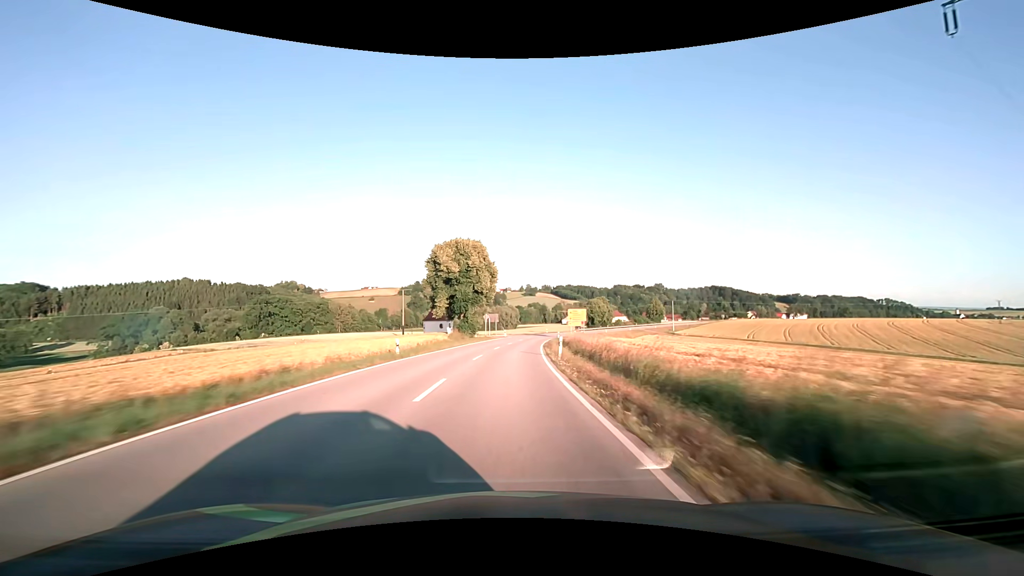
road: secondary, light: Day
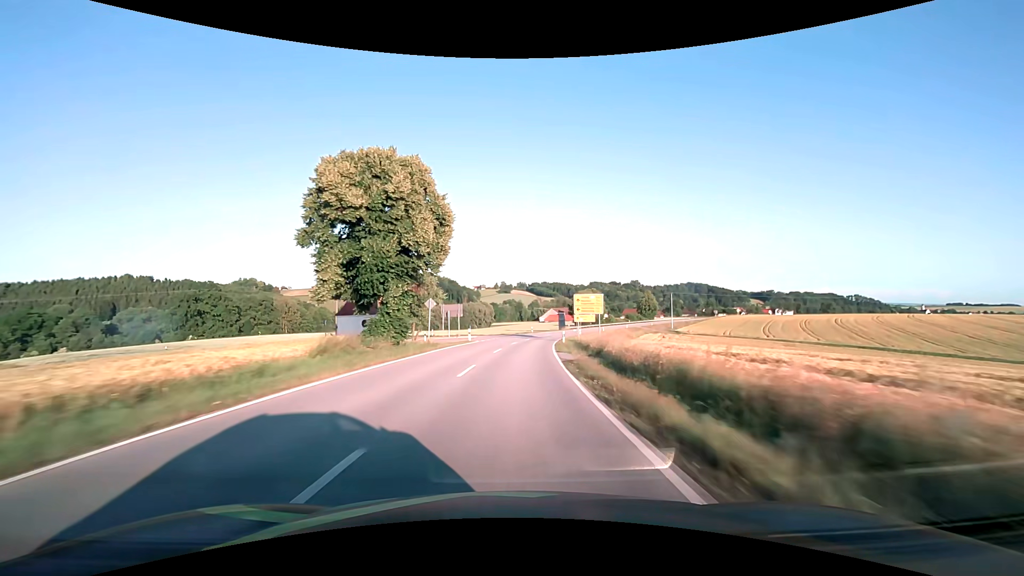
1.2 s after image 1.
(+0.7, +31.6) m; +3°
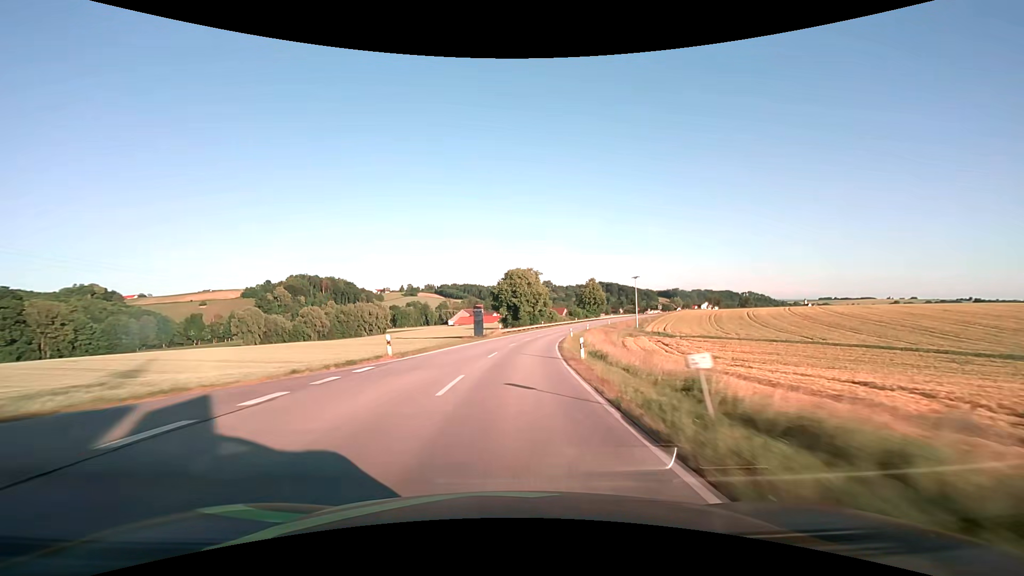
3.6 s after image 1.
(+5.5, +62.8) m; +10°
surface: asphalt
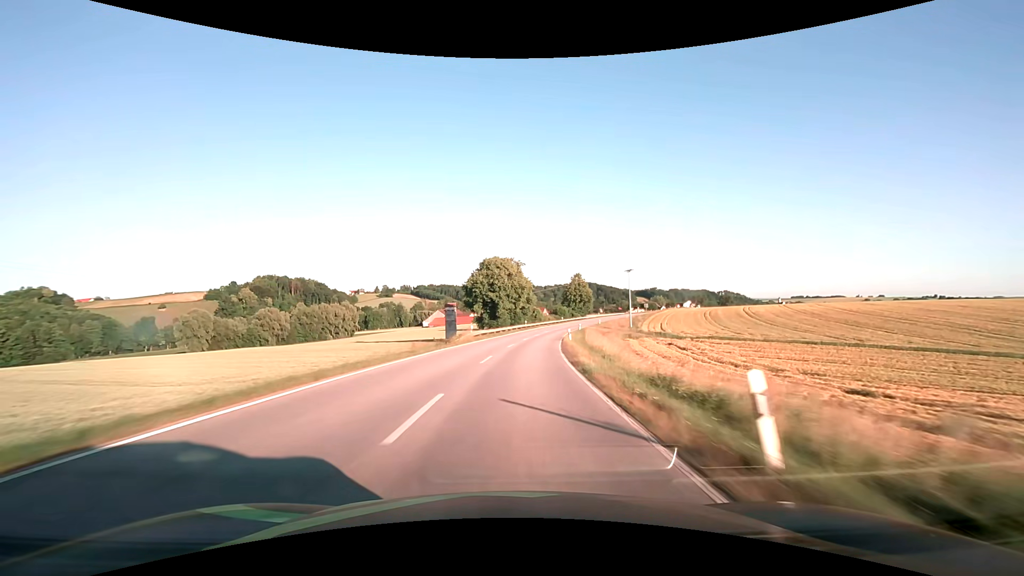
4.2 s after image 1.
(+0.3, +15.8) m; +2°
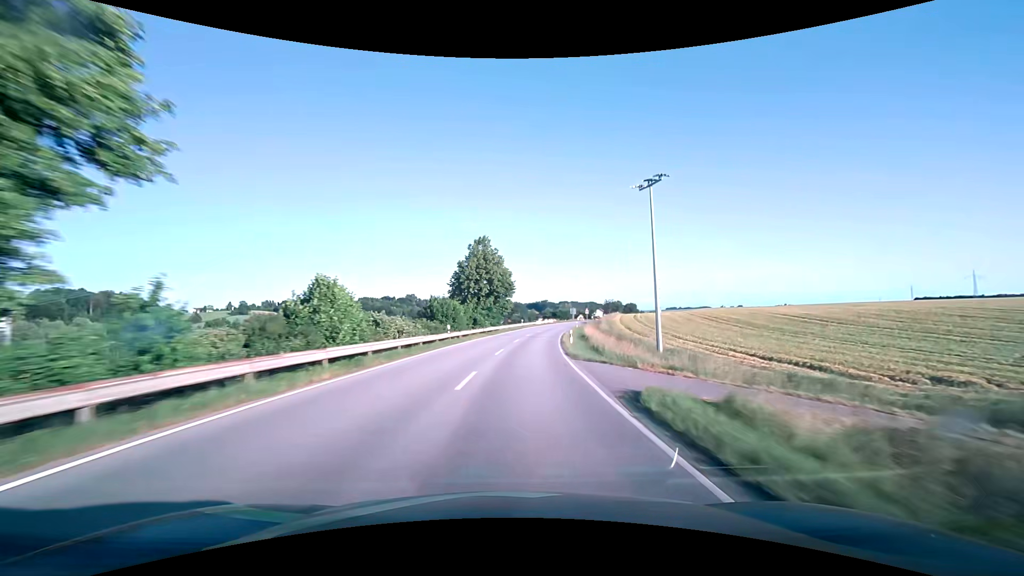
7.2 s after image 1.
(+8.9, +78.2) m; +13°
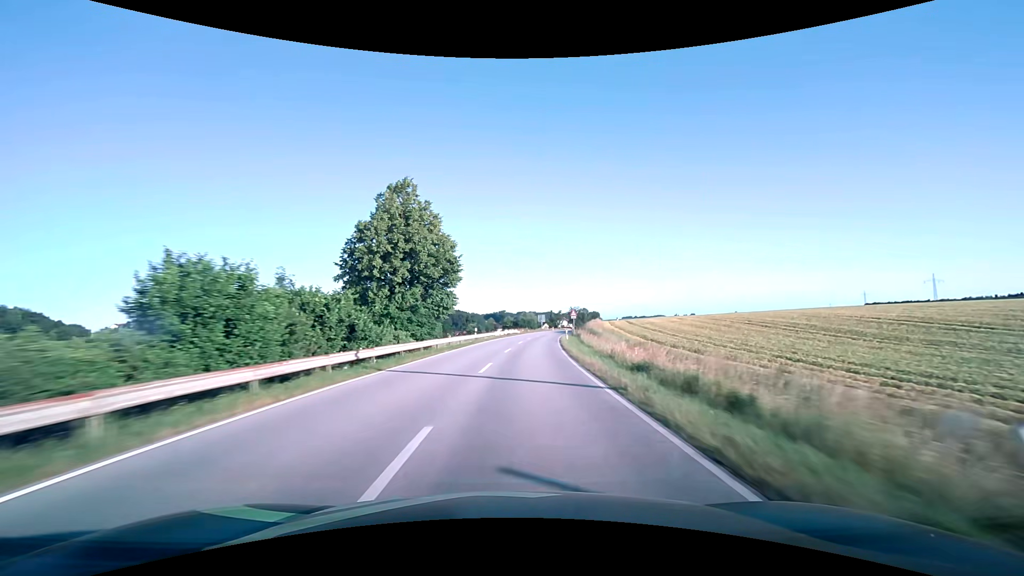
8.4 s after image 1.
(+1.3, +31.5) m; +5°
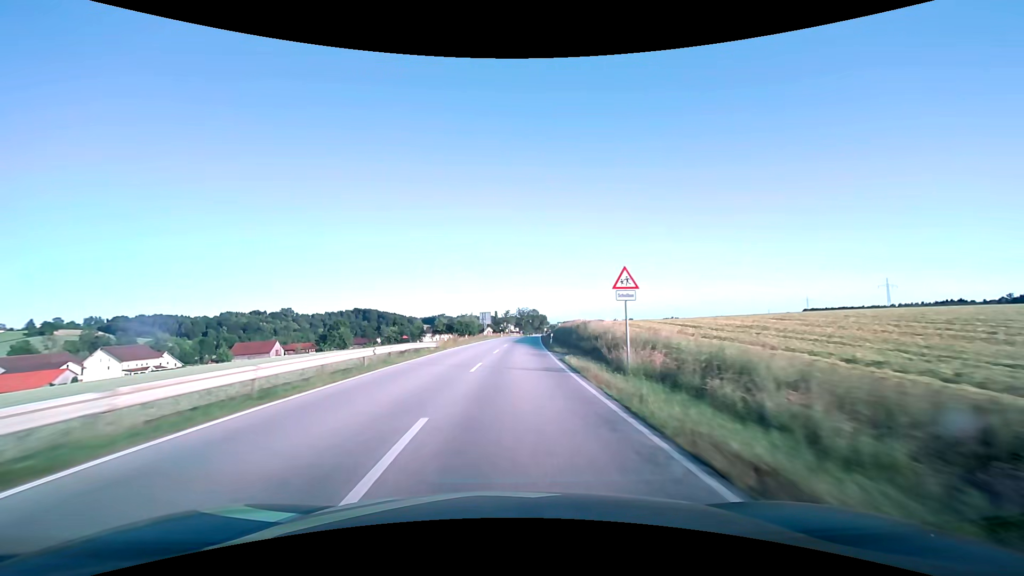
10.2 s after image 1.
(+2.9, +46.9) m; +7°
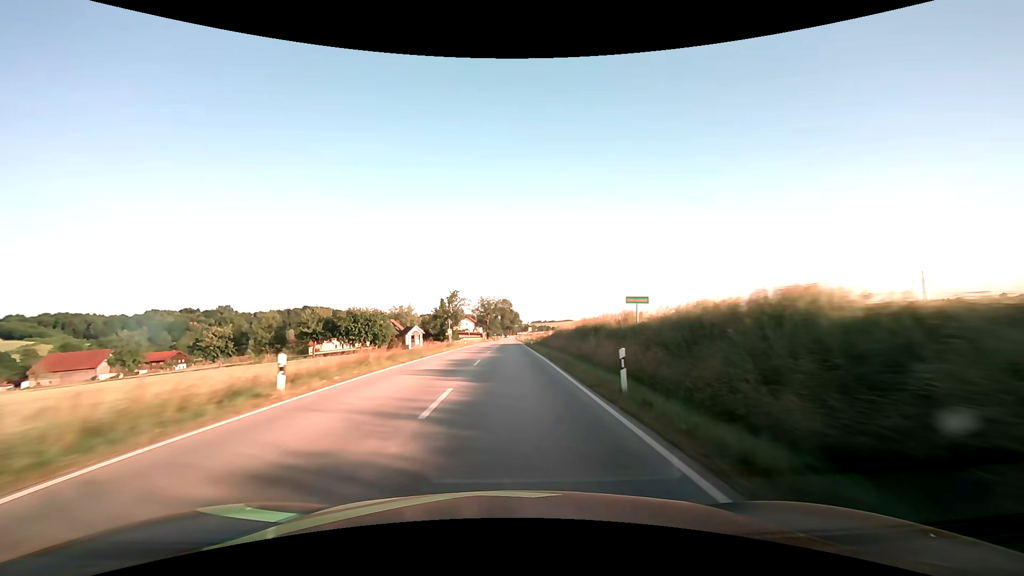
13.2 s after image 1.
(+3.5, +78.6) m; +4°
(0, +10) (0, +20) (0, +30) (0, +40) (0, +50) (0, +60) (0, +70) (0, +80) (0, +90) (+1, +100) m
